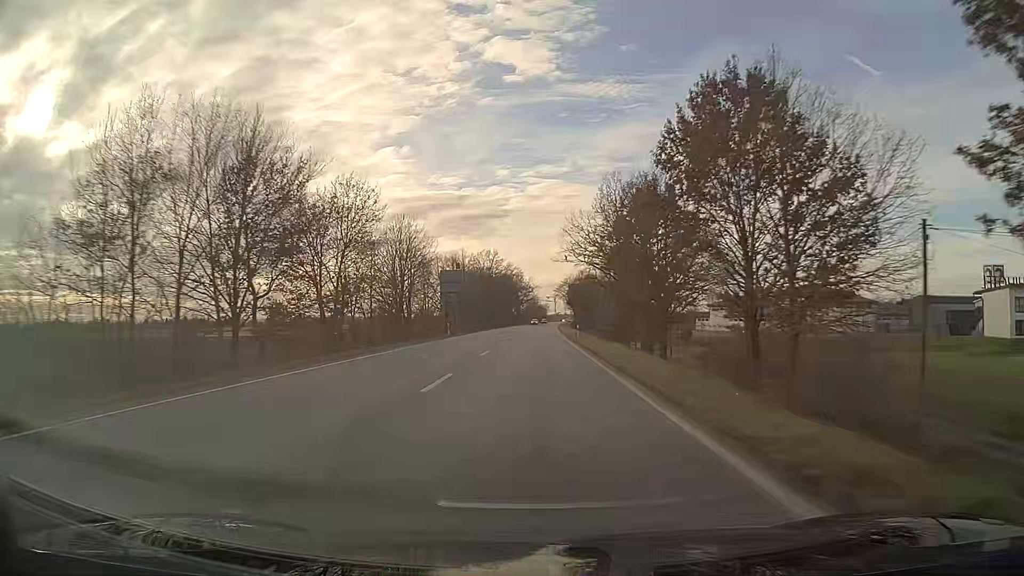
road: primary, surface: asphalt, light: Day
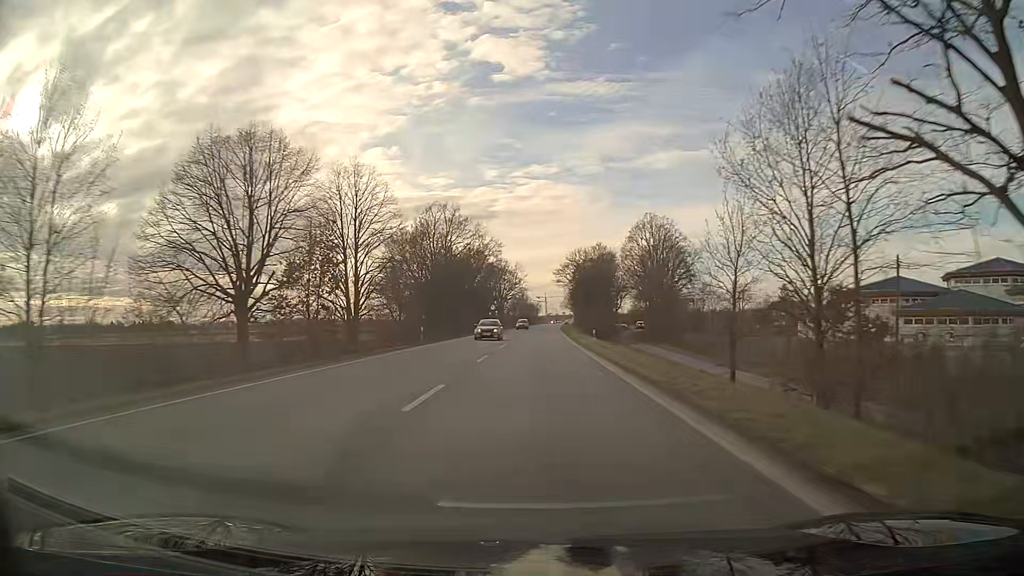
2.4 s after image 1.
(+0.4, +63.2) m; +1°
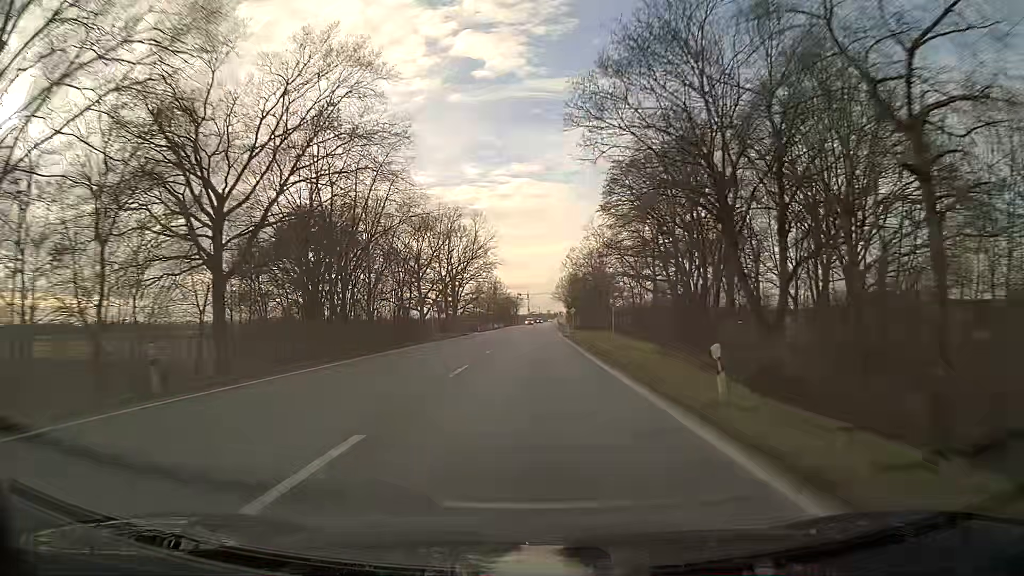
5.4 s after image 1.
(+1.1, +79.0) m; +1°
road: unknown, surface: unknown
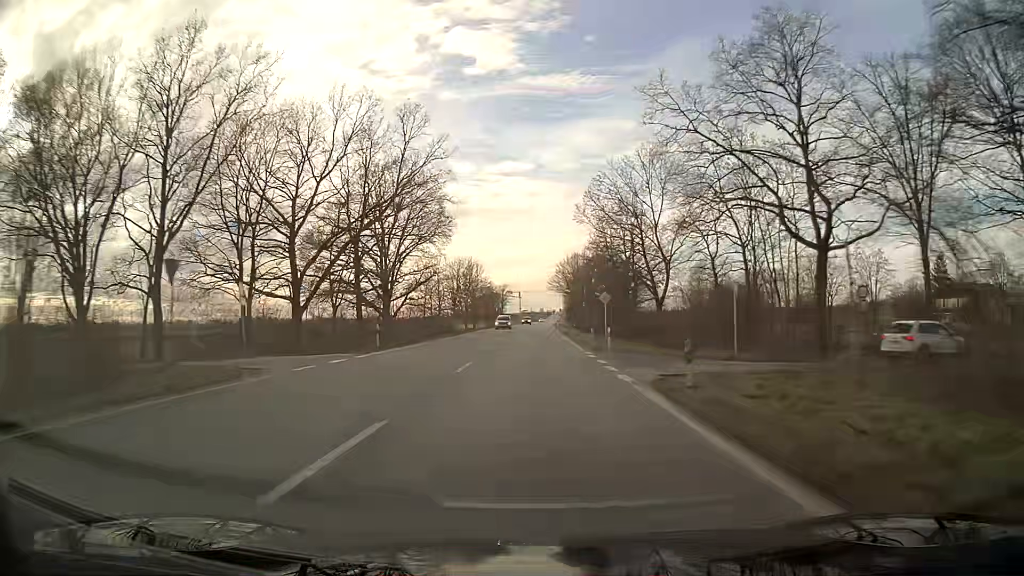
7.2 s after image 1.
(+0.3, +47.4) m; +1°
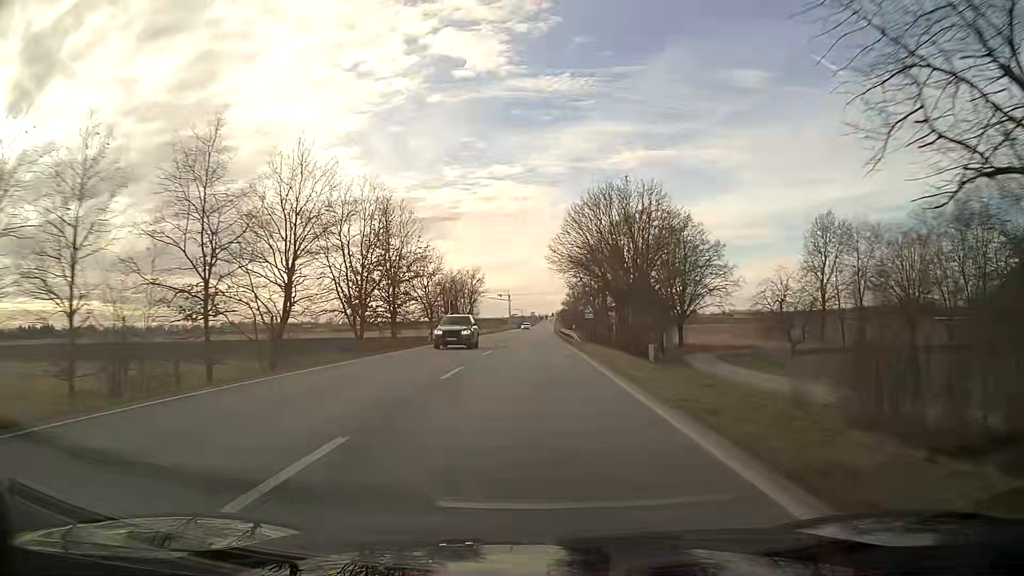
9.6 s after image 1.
(+0.5, +61.6) m; +1°
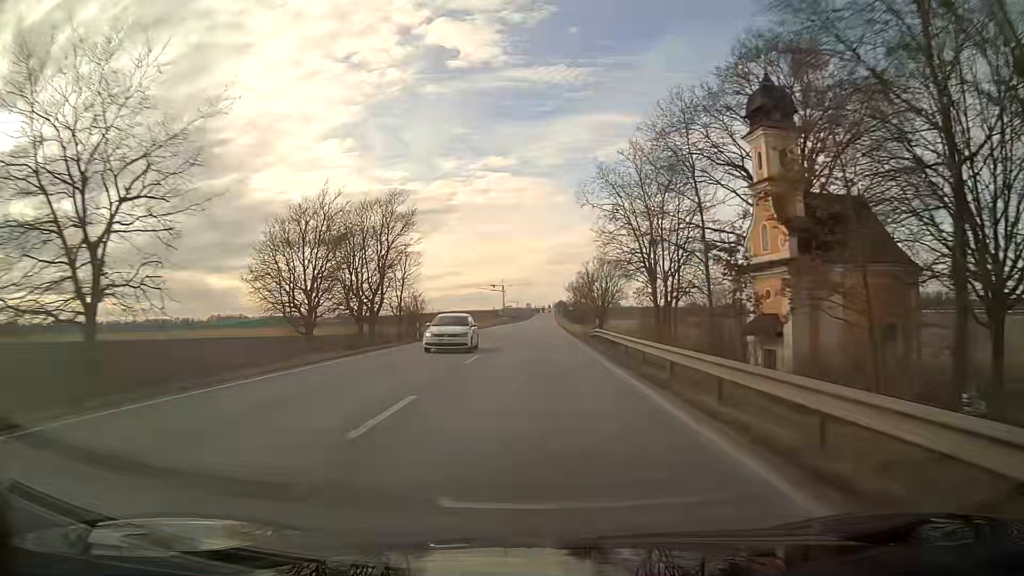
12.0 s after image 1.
(+0.3, +56.5) m; +1°
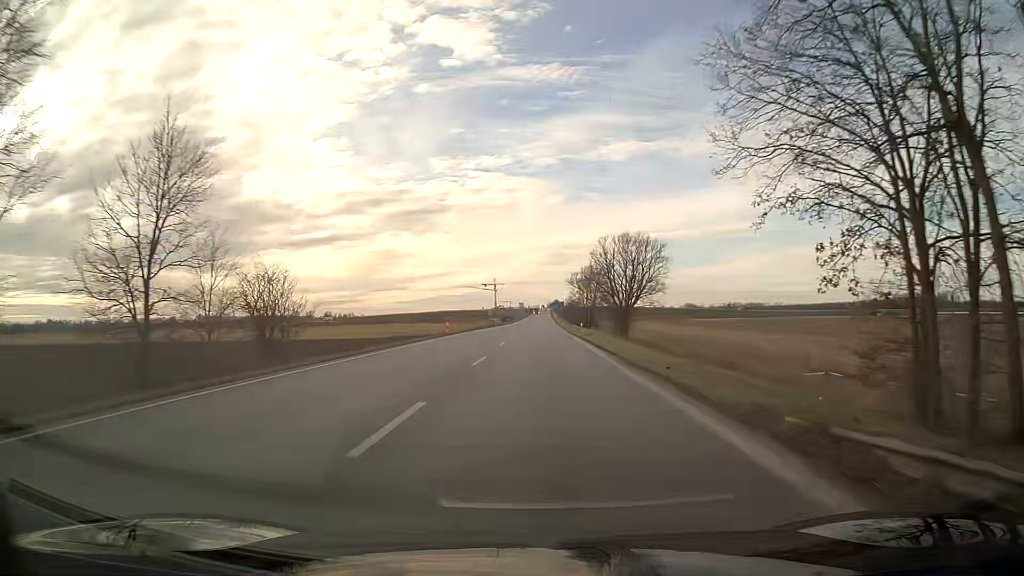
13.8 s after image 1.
(0.0, +37.0) m; 0°
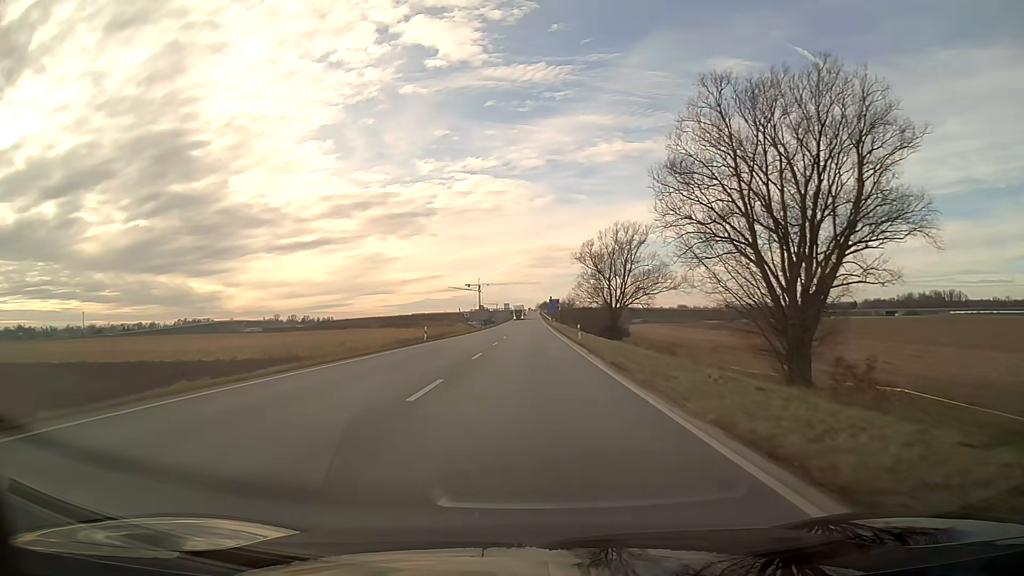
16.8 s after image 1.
(+0.9, +55.7) m; +1°
